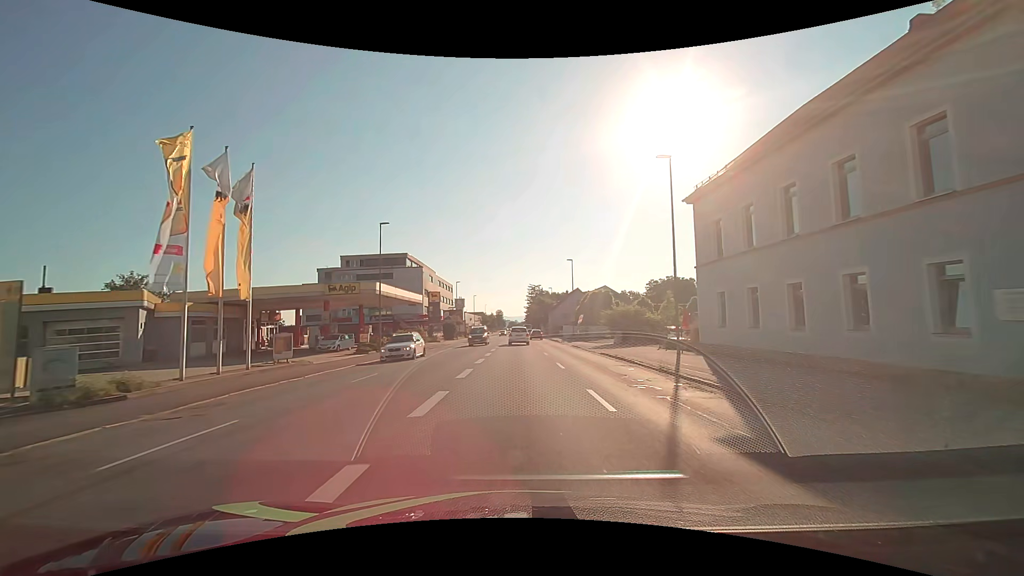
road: tertiary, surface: asphalt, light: Day
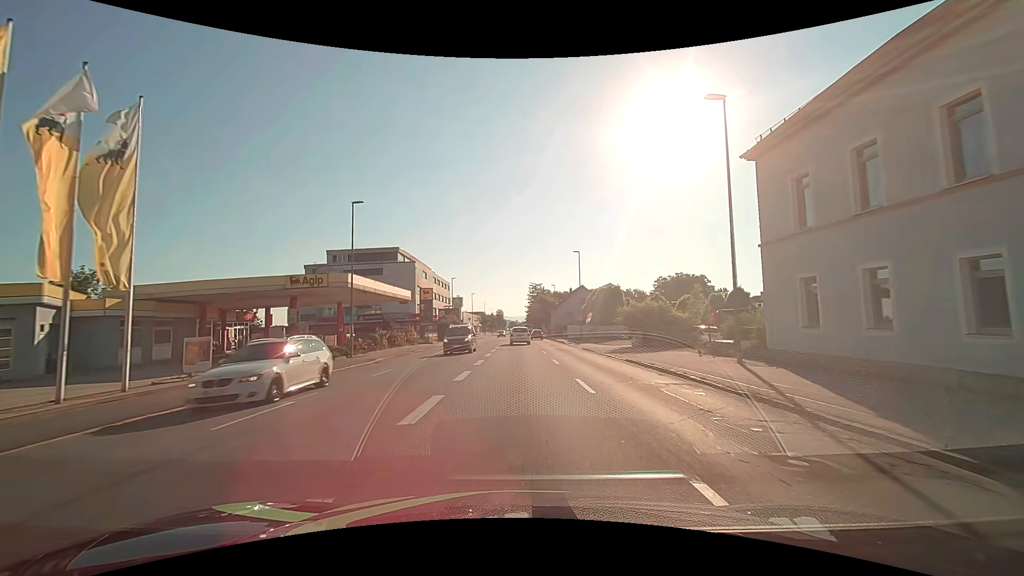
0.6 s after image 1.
(0.0, +6.8) m; 0°
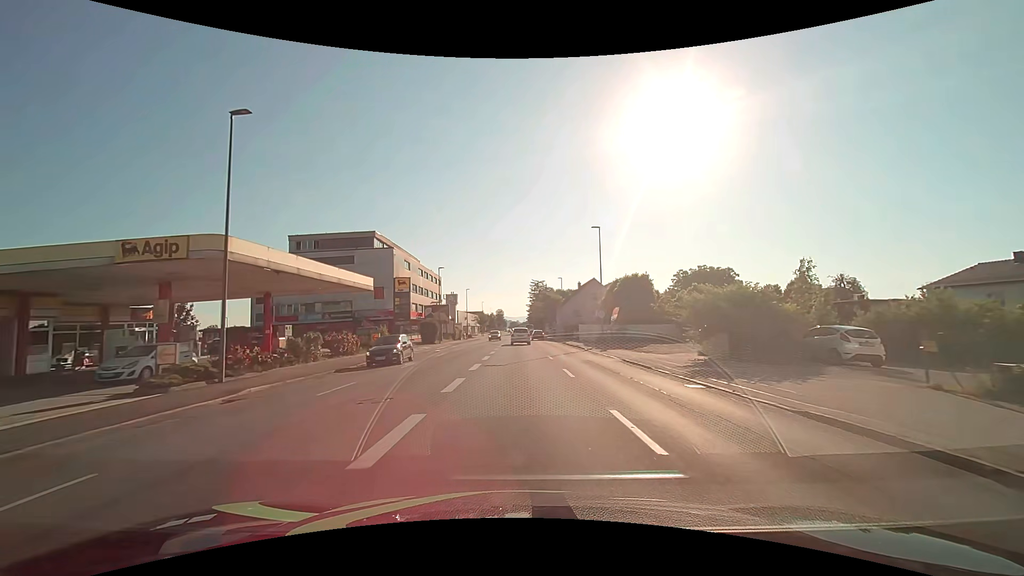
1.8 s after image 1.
(0.0, +14.3) m; 0°
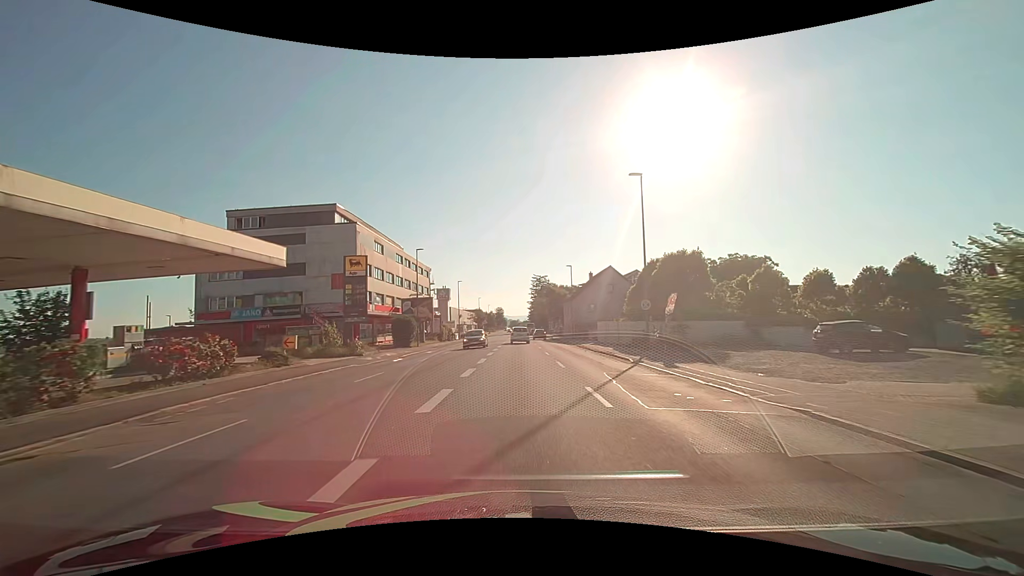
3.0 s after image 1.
(0.0, +15.0) m; 0°
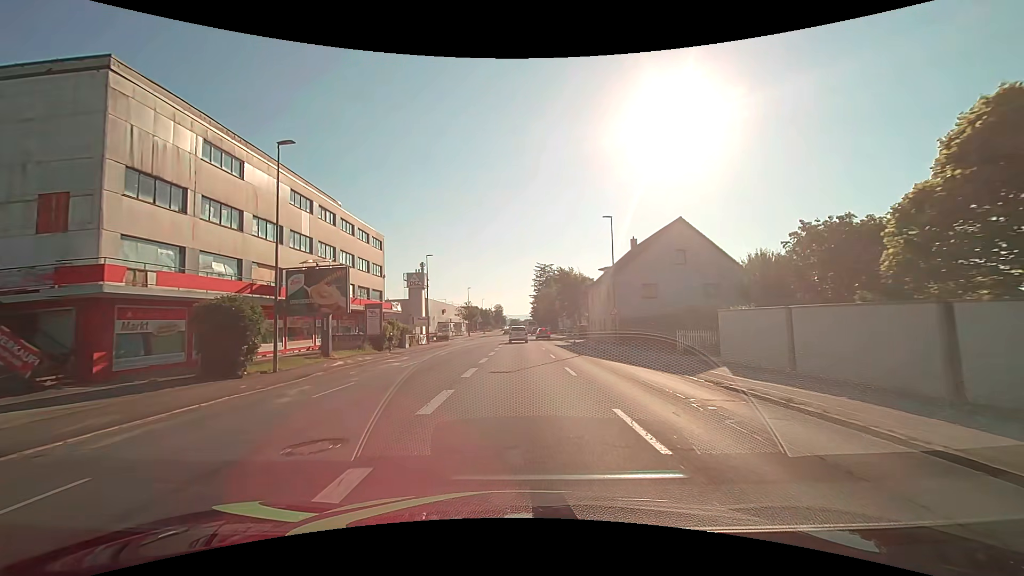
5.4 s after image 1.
(-0.1, +30.4) m; 0°
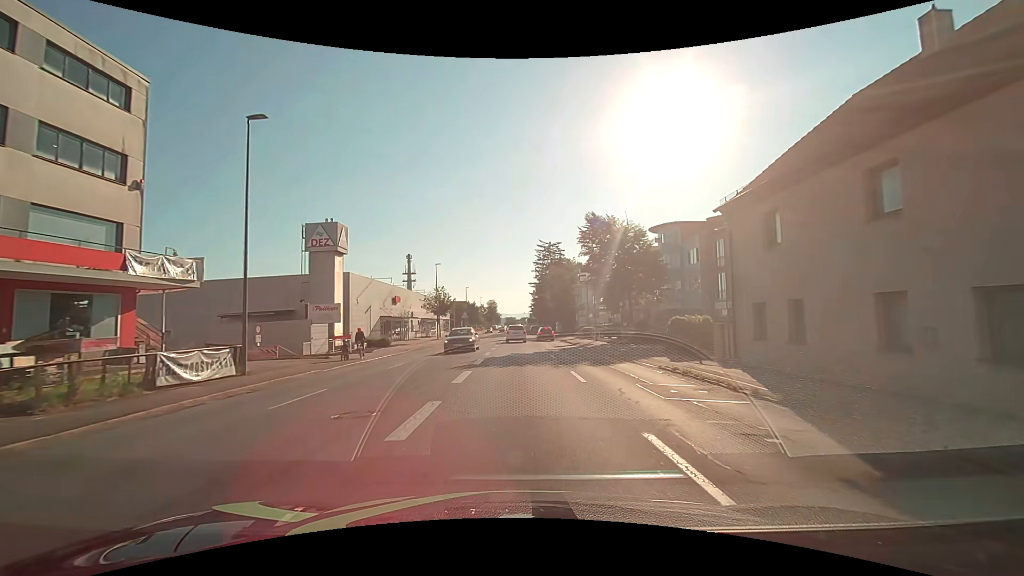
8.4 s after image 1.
(0.0, +38.0) m; 0°
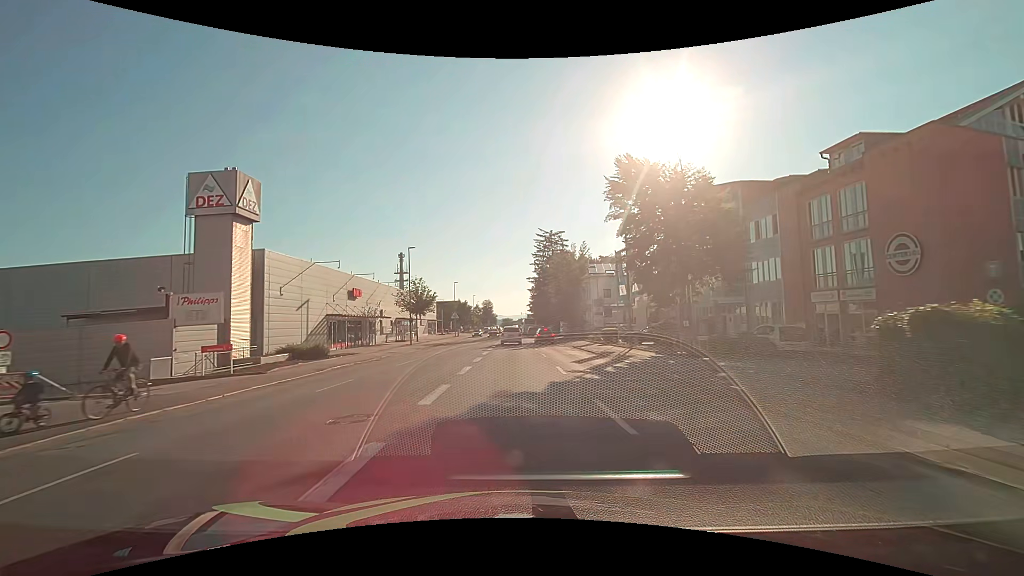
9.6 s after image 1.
(+0.1, +15.2) m; 0°
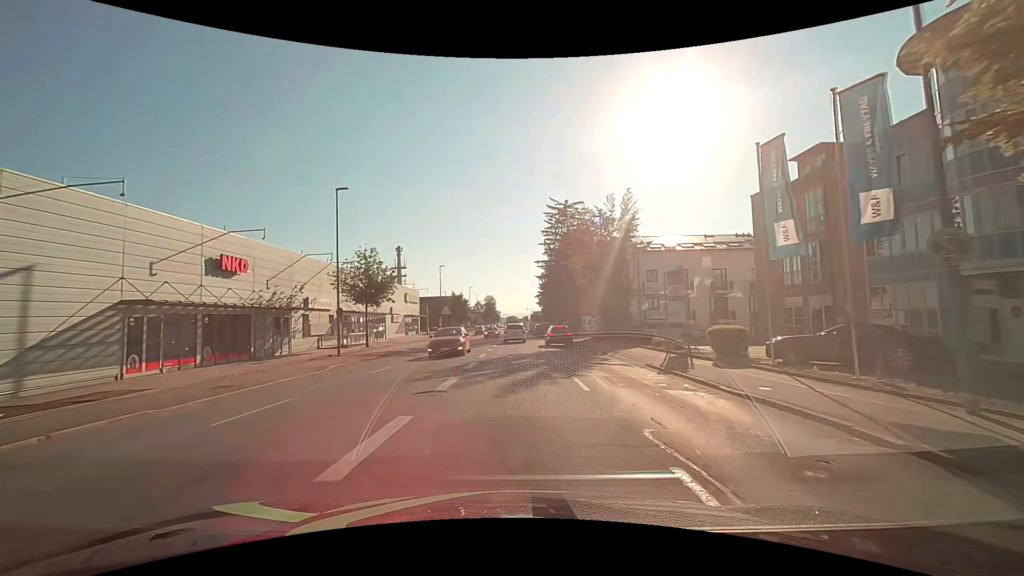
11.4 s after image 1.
(-0.1, +22.4) m; -1°
(0, +10) (0, +20) (0, +30) (0, +40) (0, +50) (-1, +60) (-1, +70) (-1, +80) (-1, +90) (-1, +100) m
